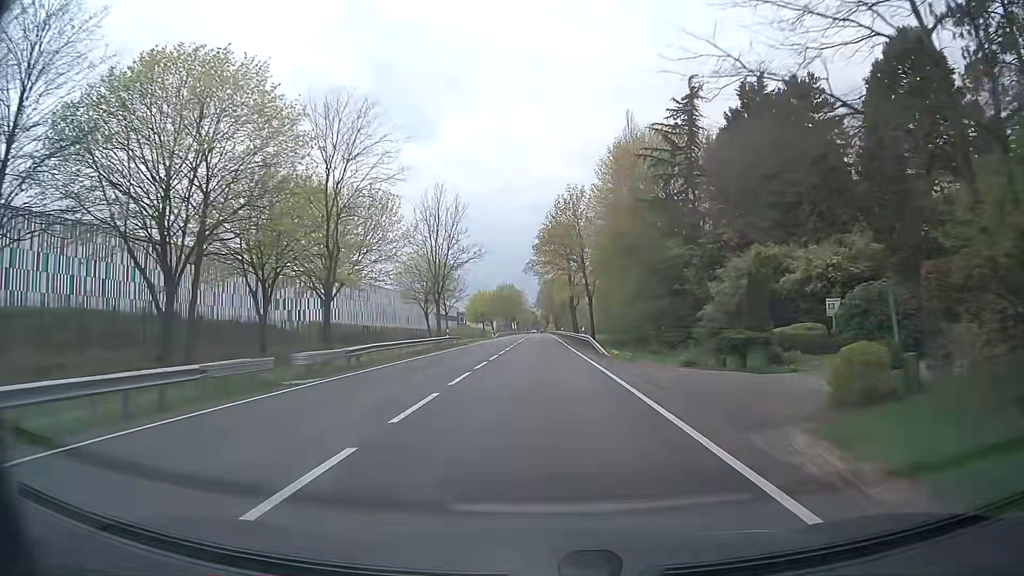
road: primary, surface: asphalt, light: Day
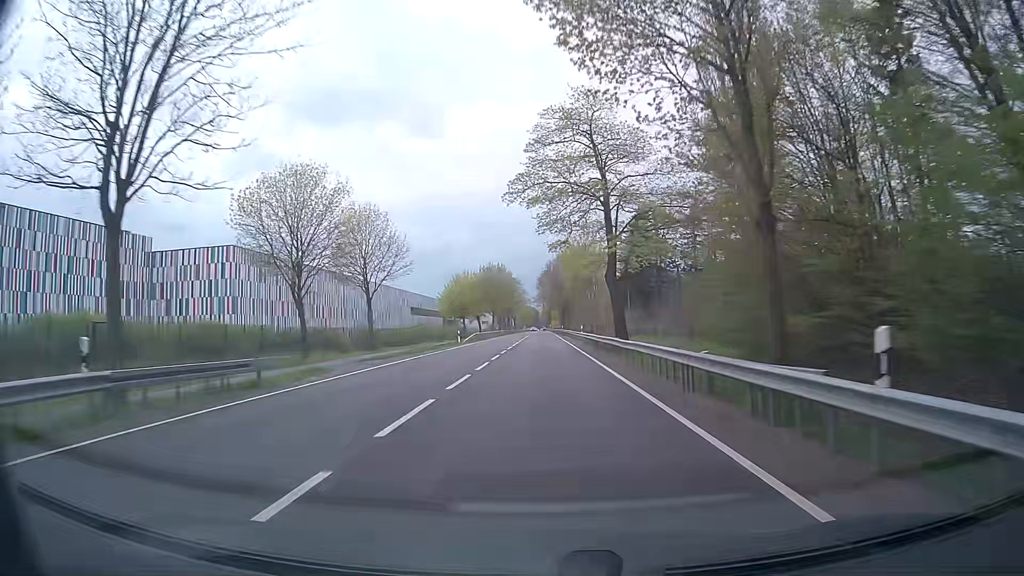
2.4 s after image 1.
(0.0, +43.2) m; 0°
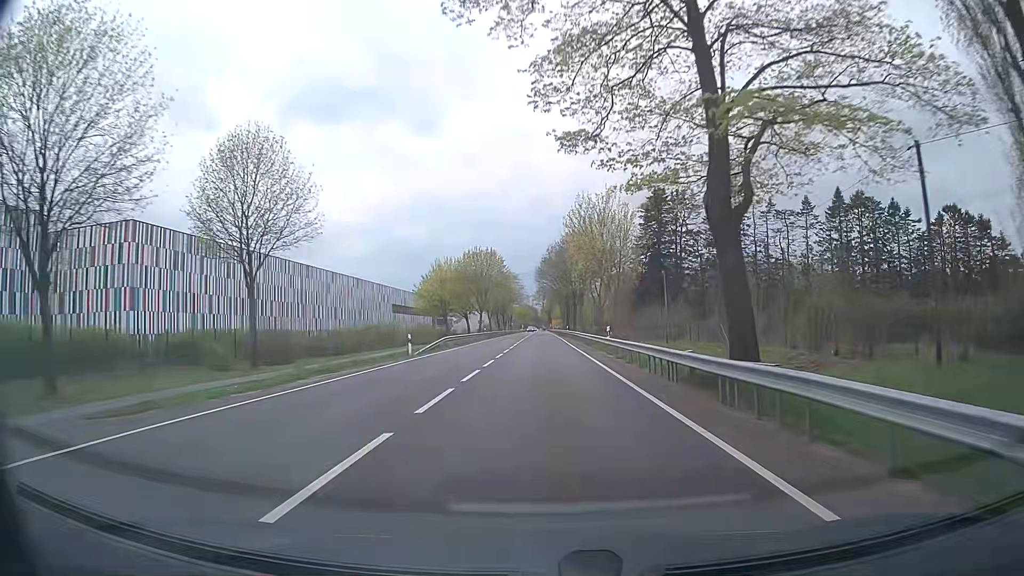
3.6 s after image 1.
(0.0, +21.6) m; 0°
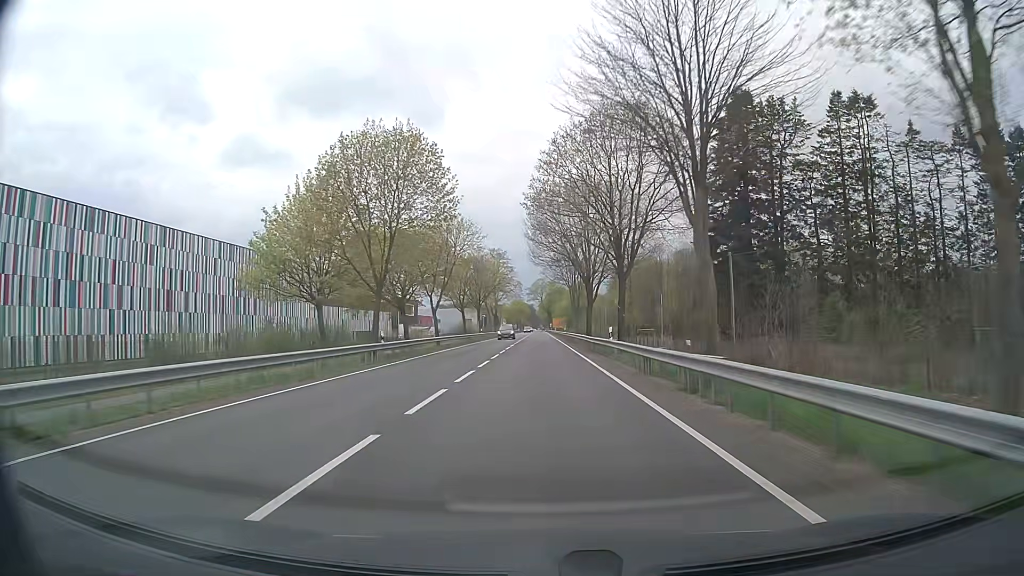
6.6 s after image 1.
(+0.1, +54.0) m; 0°
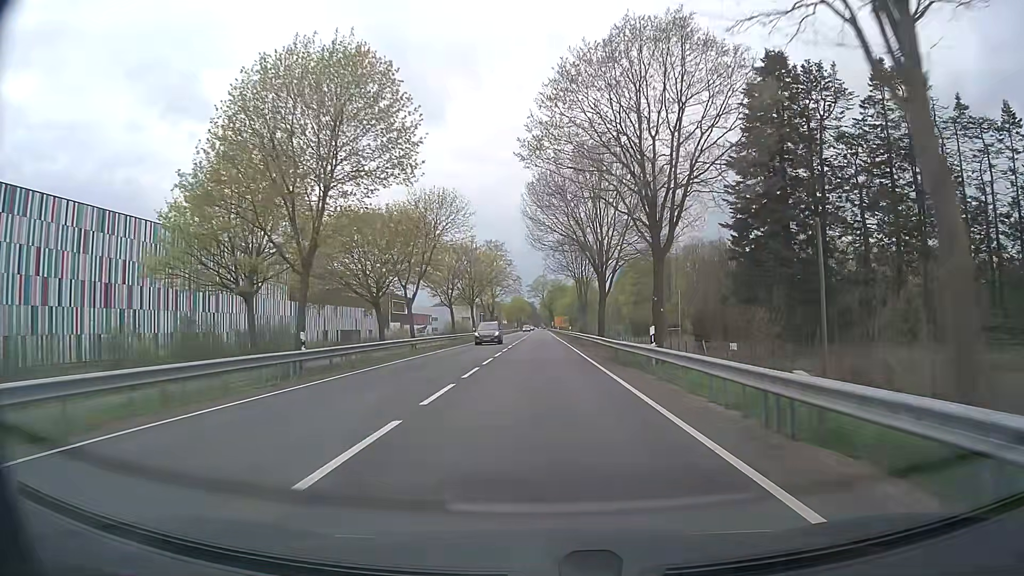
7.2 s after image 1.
(0.0, +10.8) m; 0°
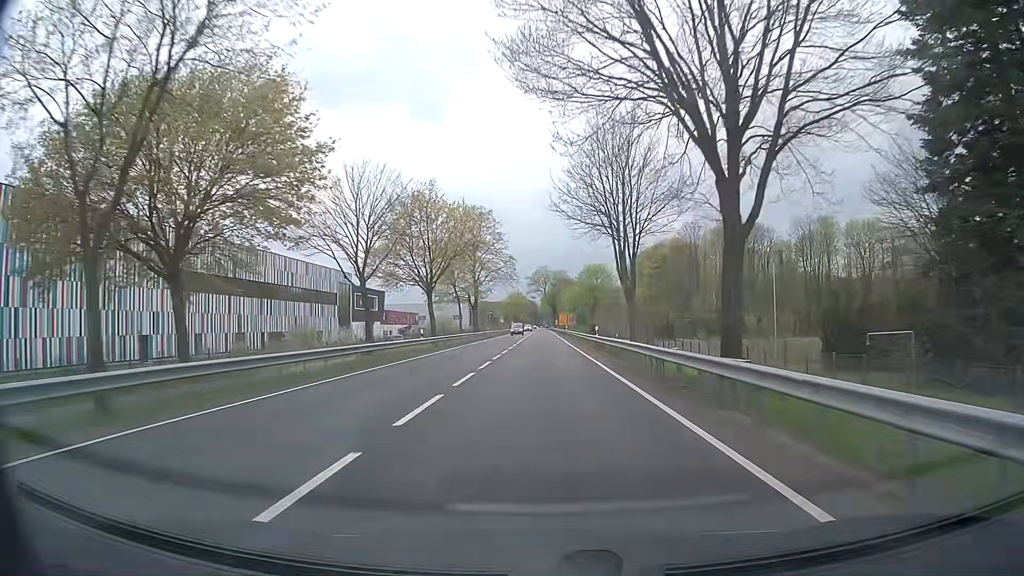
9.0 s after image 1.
(-0.1, +32.3) m; 0°
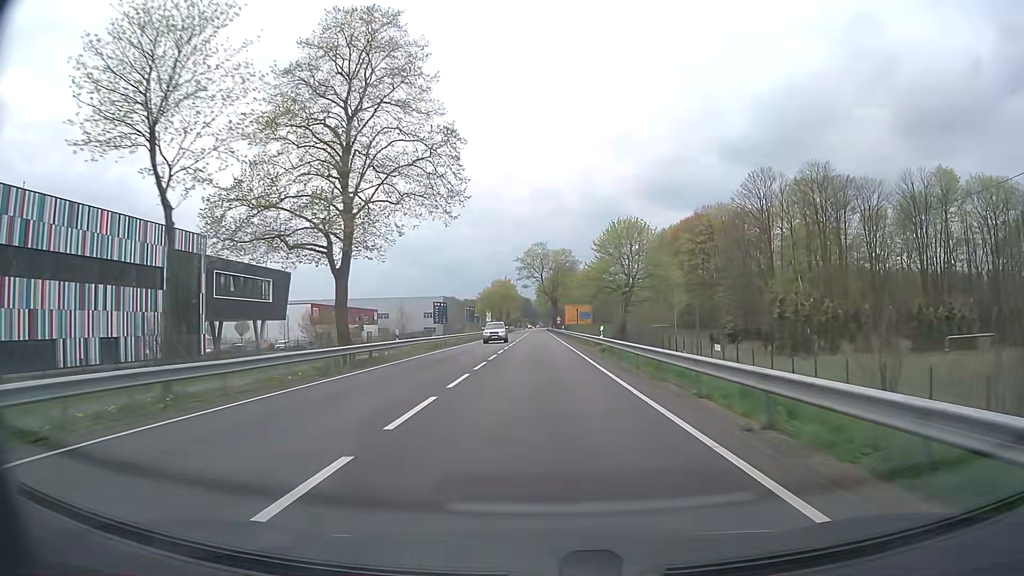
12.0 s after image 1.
(0.0, +54.0) m; 0°
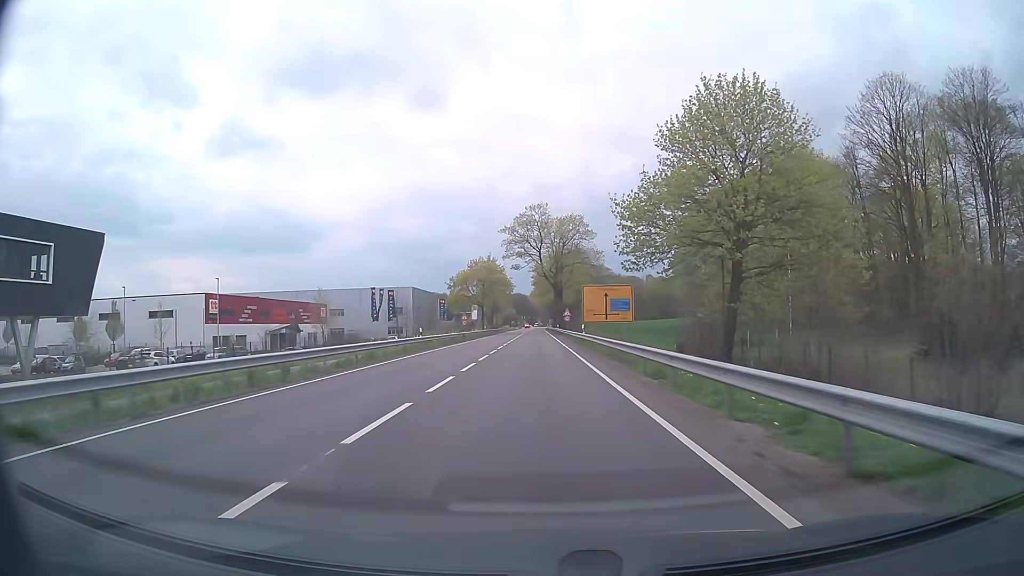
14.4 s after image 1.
(+0.2, +43.2) m; 0°
(0, +10) (0, +20) (0, +30) (0, +40) (0, +50) (0, +60) (-1, +70) (-1, +80) (-1, +90) (-1, +100) m
